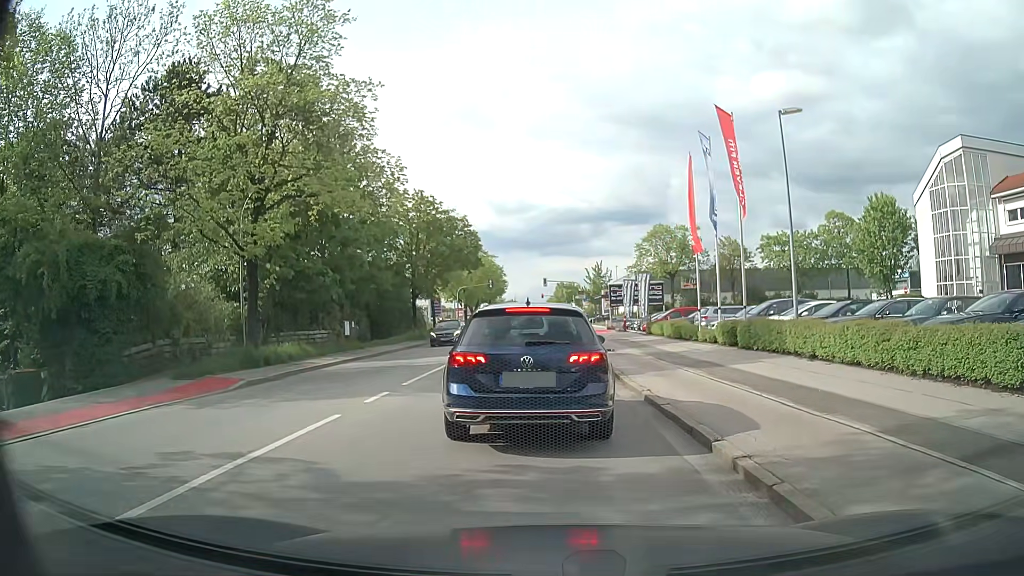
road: secondary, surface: asphalt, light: Day
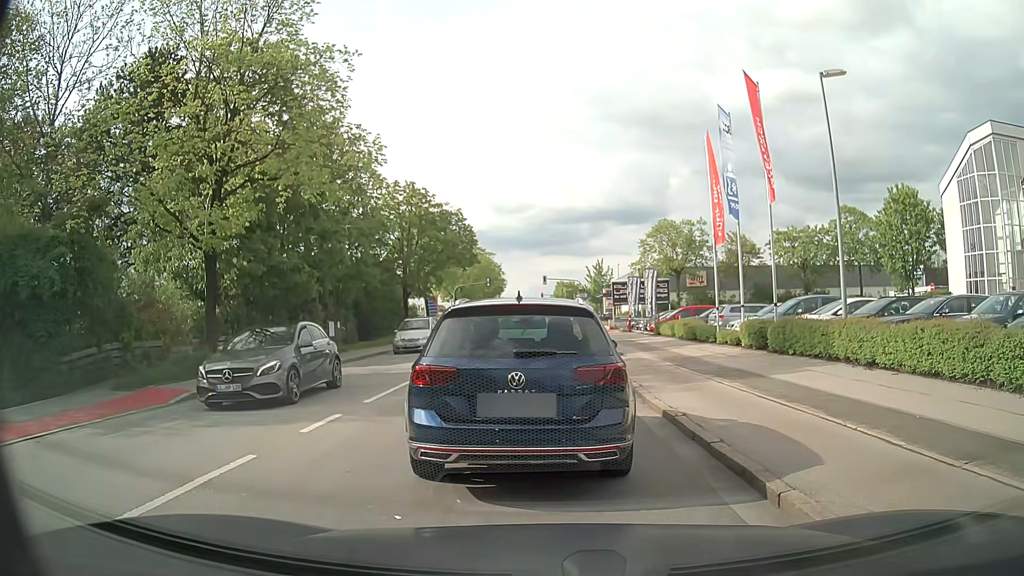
(+0.1, +2.9) m; +2°
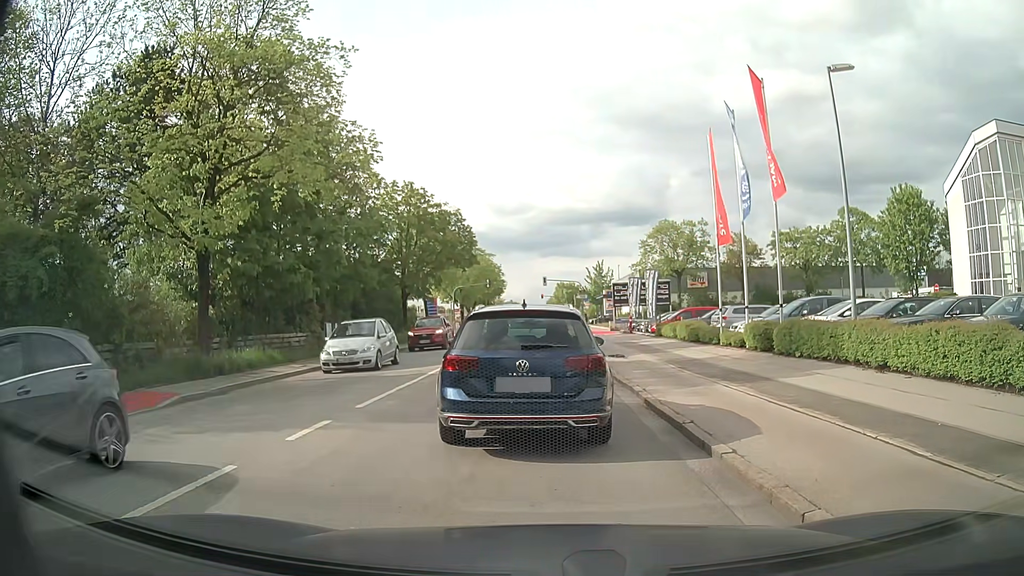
(0.0, +0.5) m; 0°
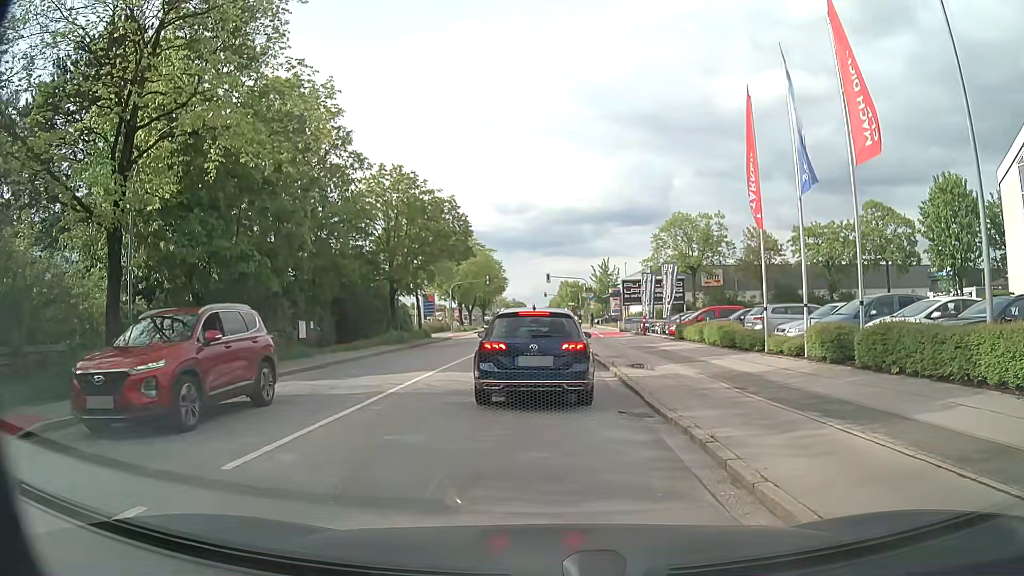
(-0.1, +4.9) m; +1°
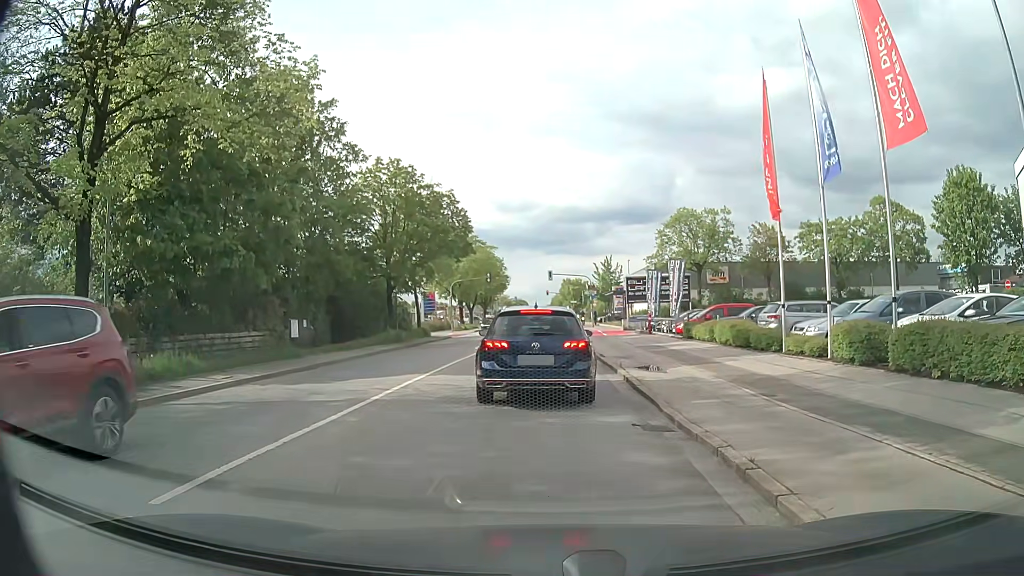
(0.0, +1.3) m; -1°
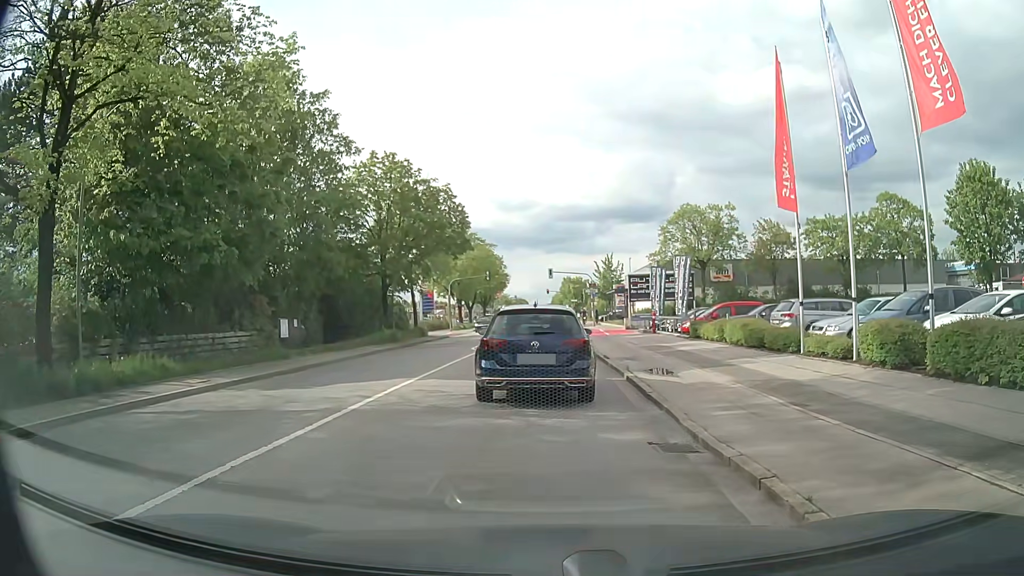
(0.0, +1.4) m; -1°
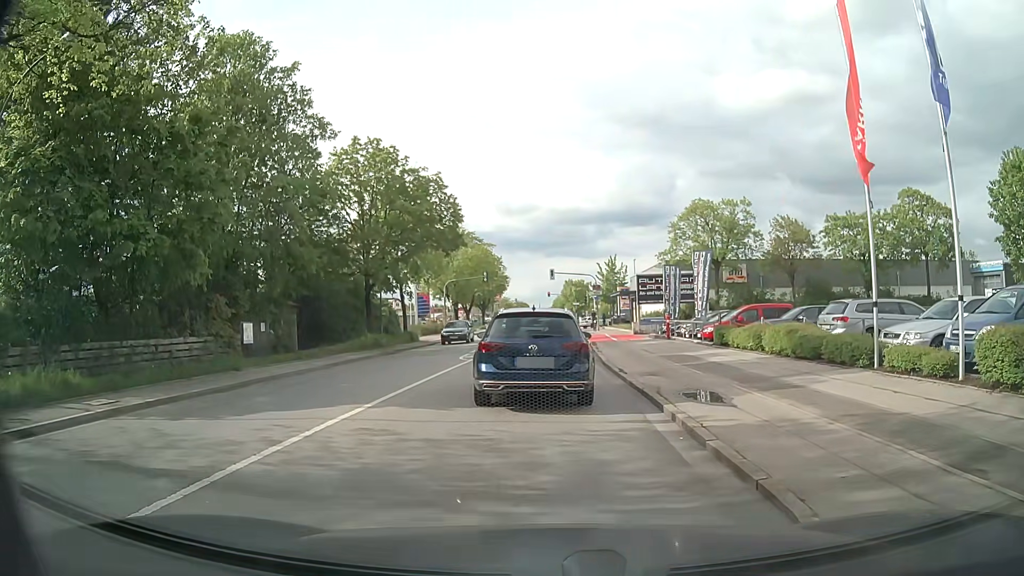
(0.0, +4.1) m; -1°
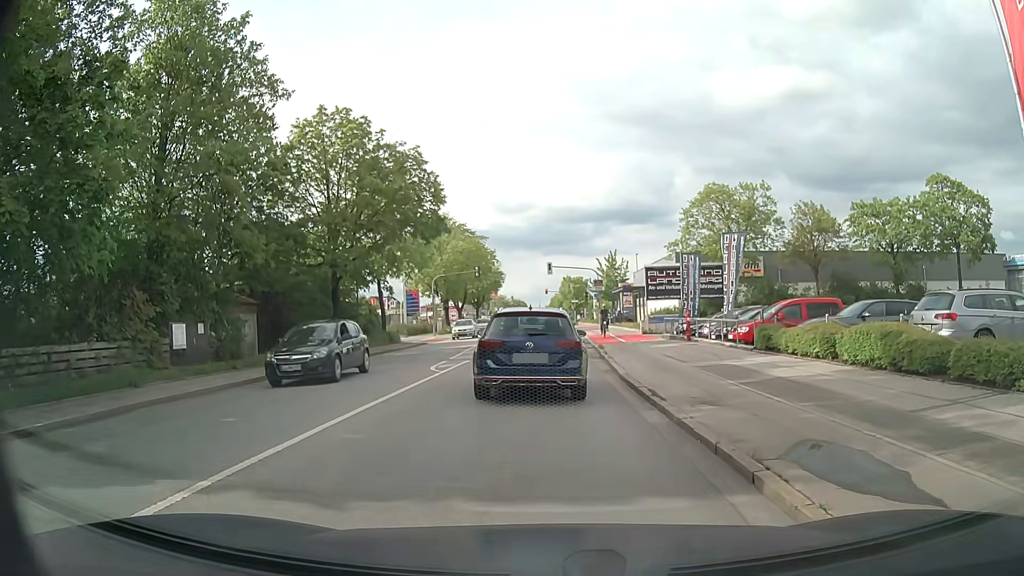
(+0.1, +5.4) m; 0°
